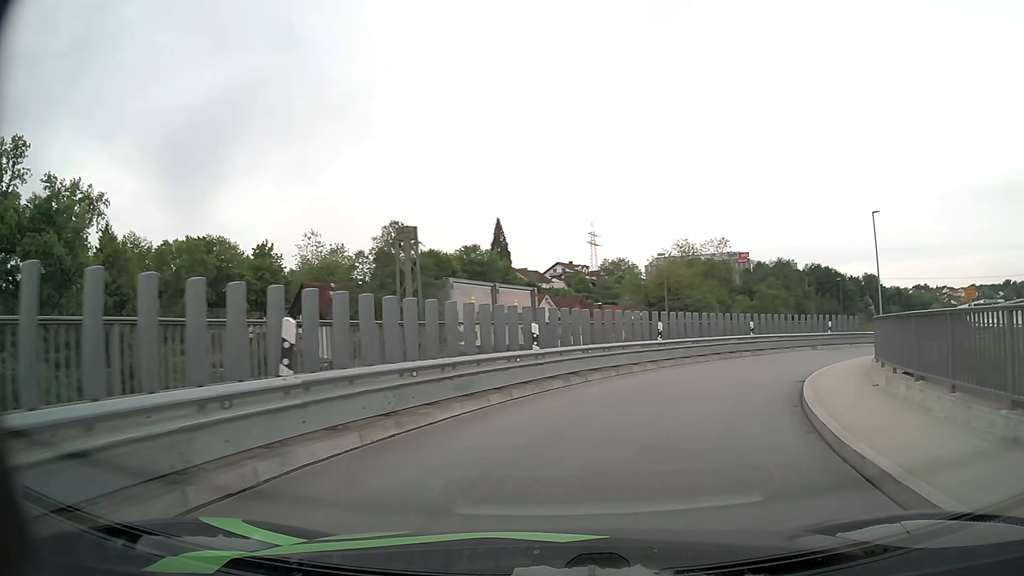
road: primary_link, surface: asphalt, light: Day
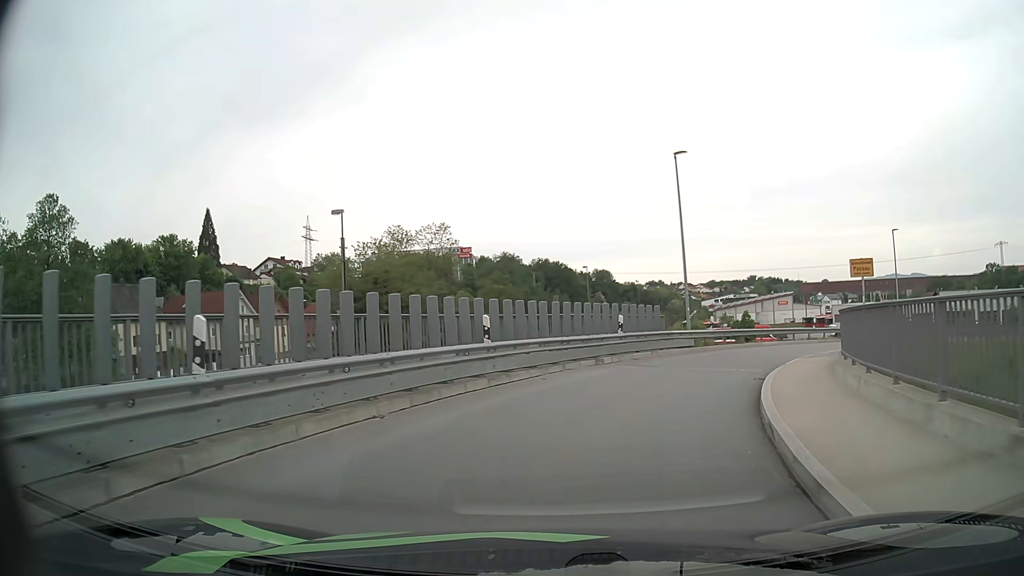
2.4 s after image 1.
(+3.5, +14.5) m; +24°
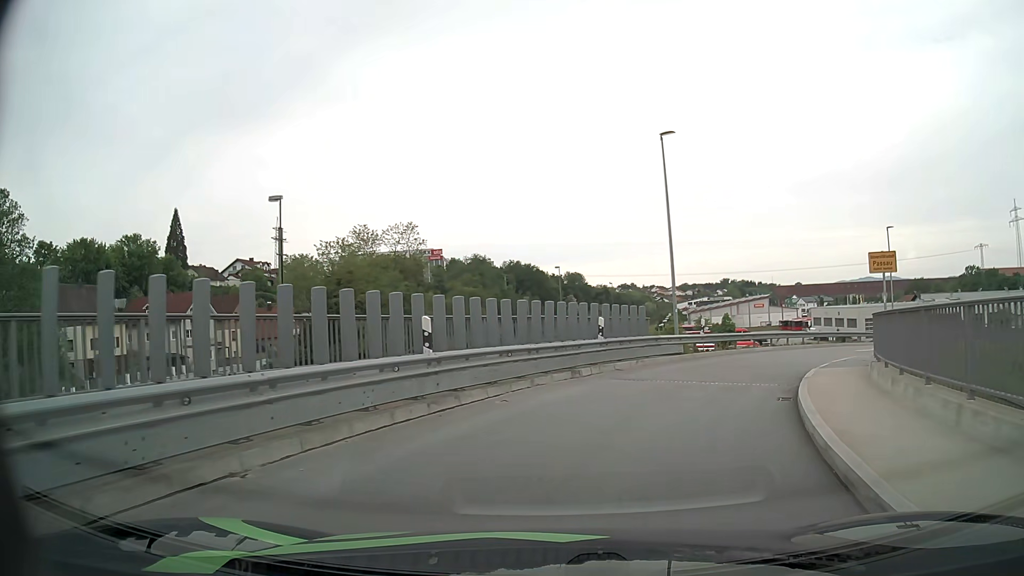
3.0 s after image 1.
(+0.1, +3.5) m; +2°
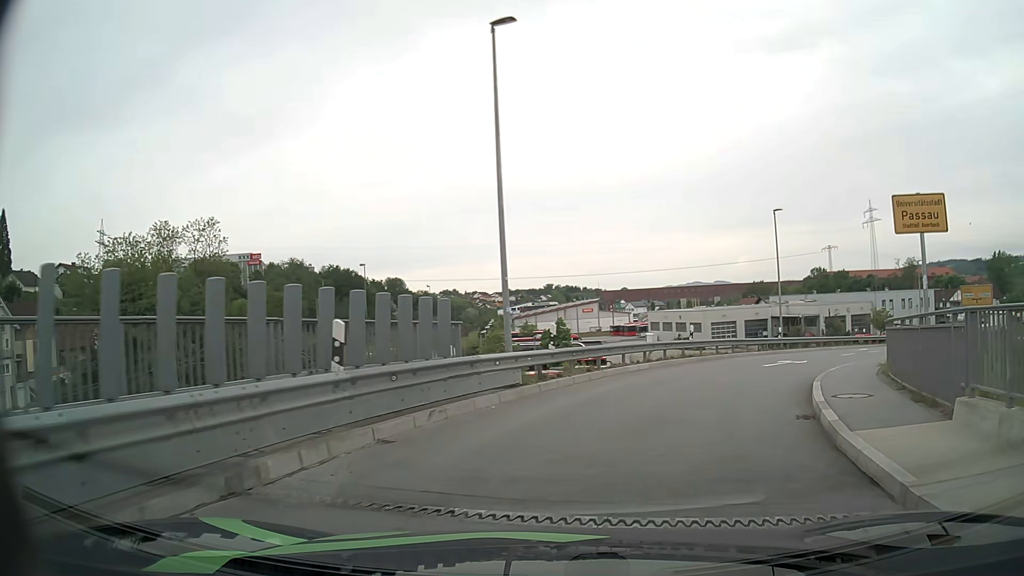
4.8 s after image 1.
(+1.2, +10.1) m; +15°
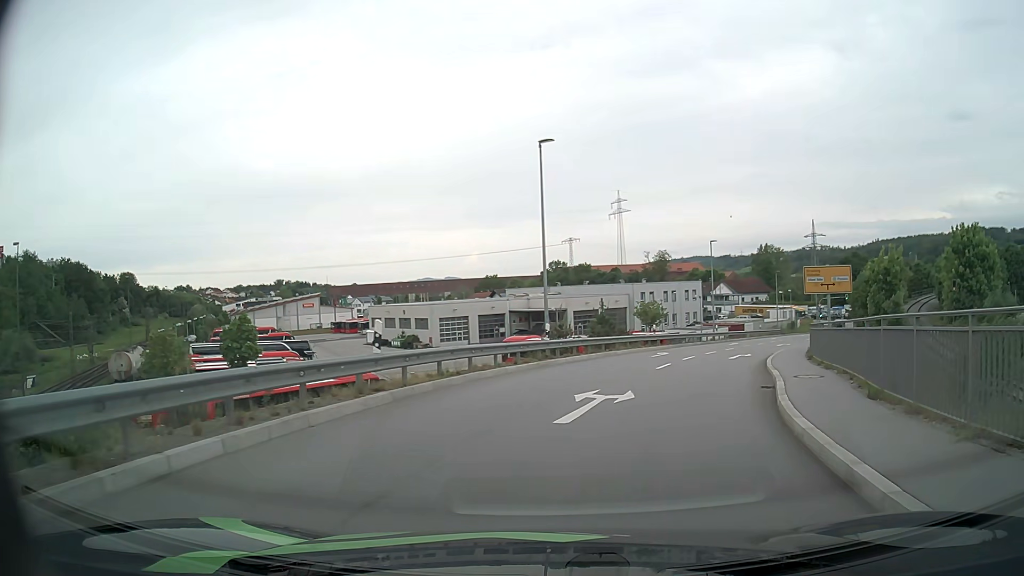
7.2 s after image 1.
(+3.0, +14.4) m; +23°
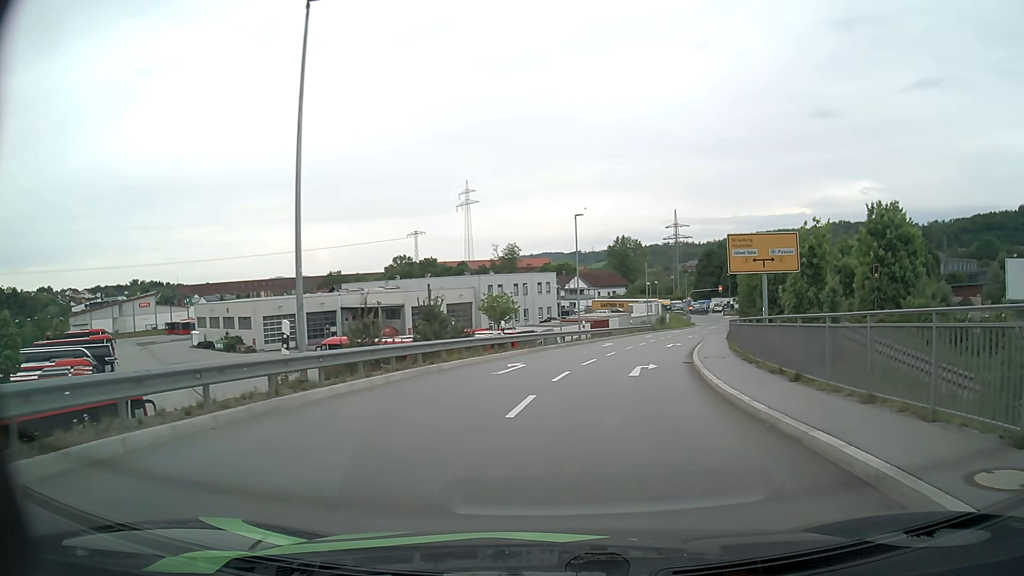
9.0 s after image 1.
(+1.4, +11.7) m; +13°
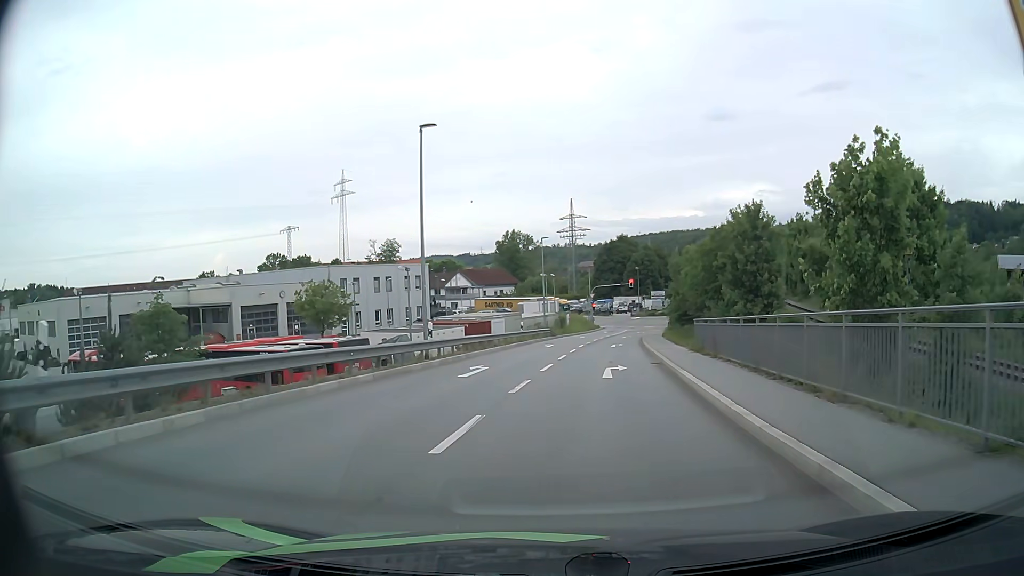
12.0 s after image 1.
(+2.1, +20.5) m; +9°
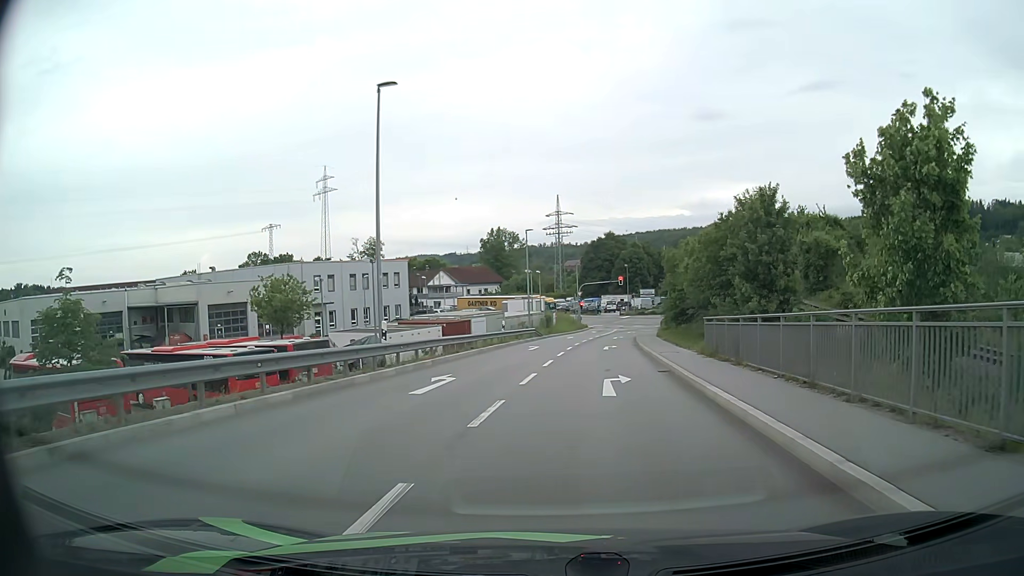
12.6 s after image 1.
(+0.1, +4.3) m; +2°
